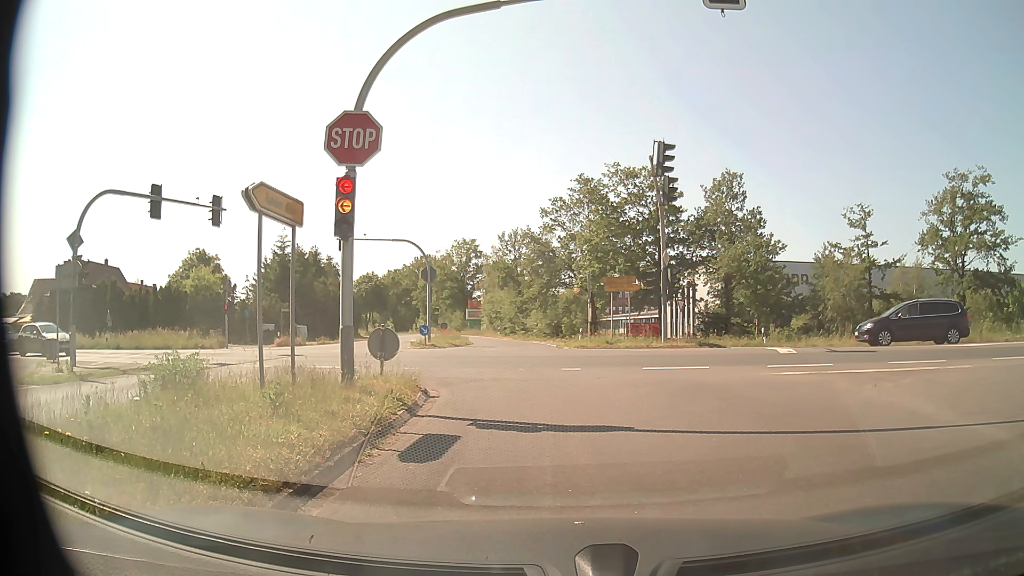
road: tertiary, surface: asphalt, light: Day
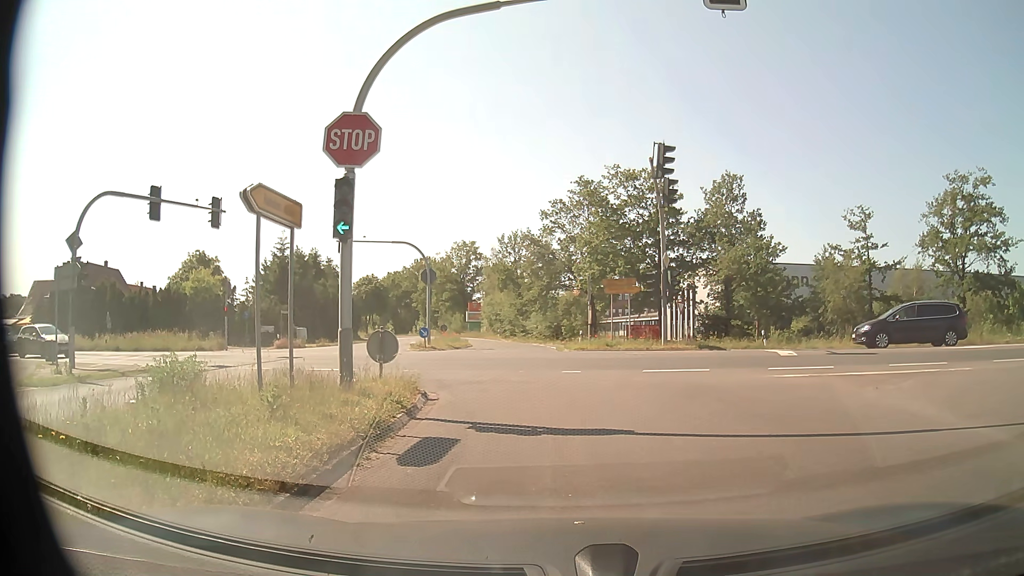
(0.0, 0.0) m; 0°
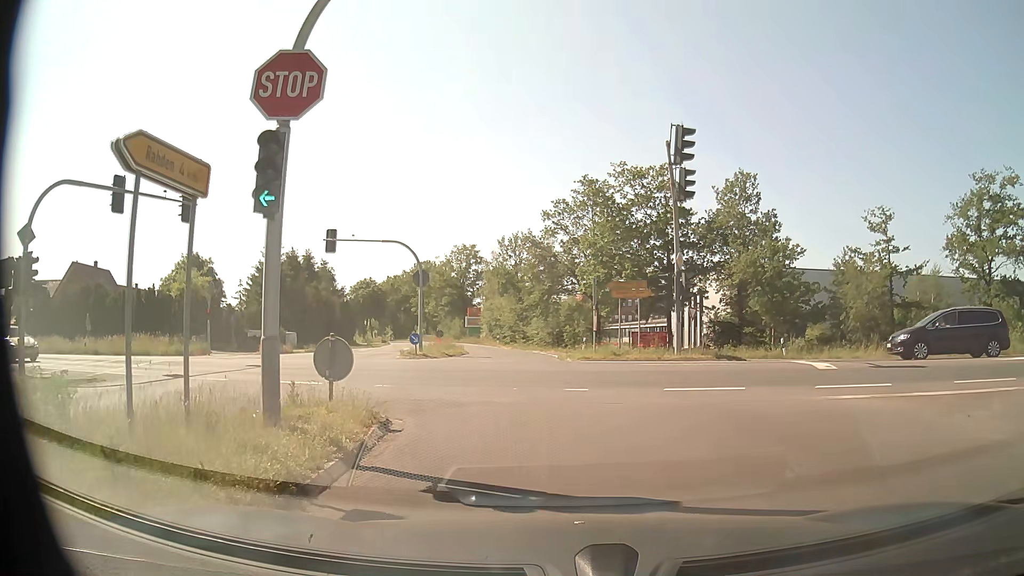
(0.0, +3.2) m; -1°
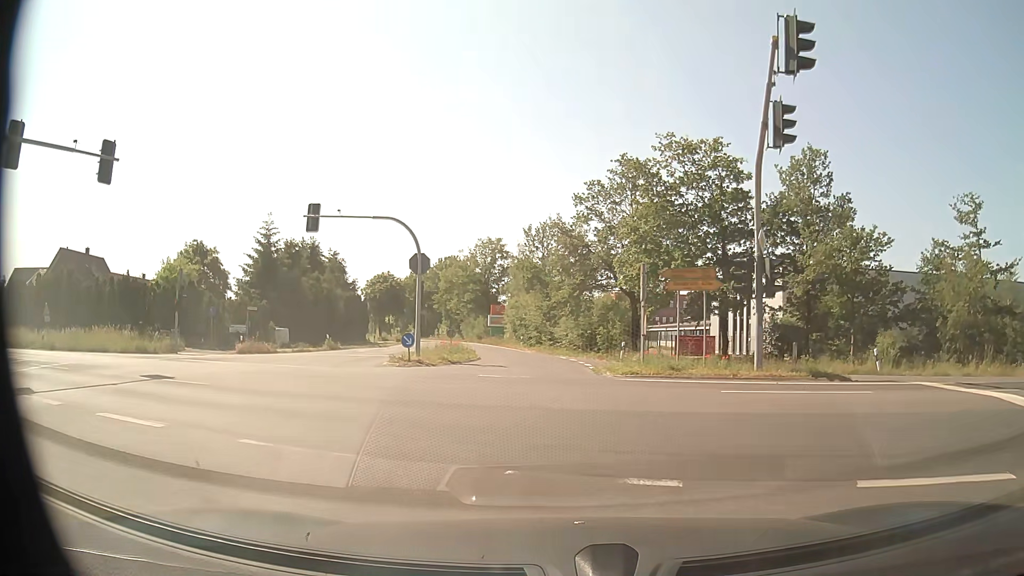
(-0.1, +7.9) m; -3°
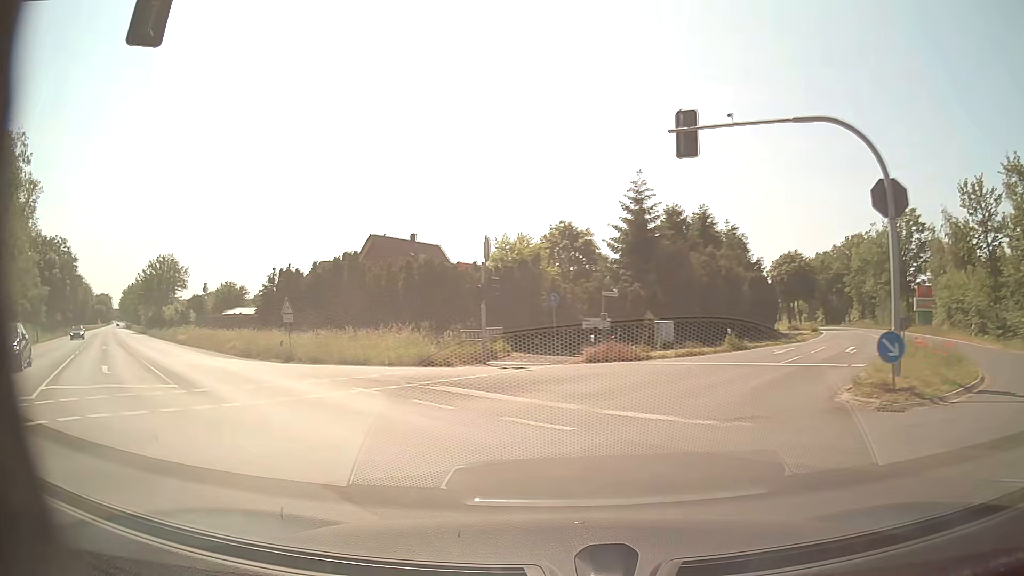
(-3.2, +13.5) m; -31°
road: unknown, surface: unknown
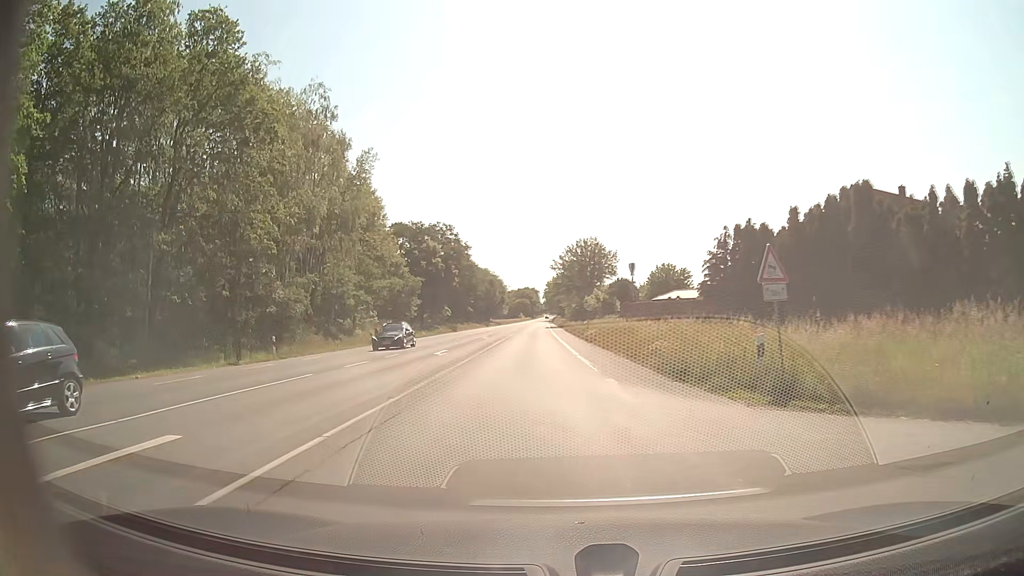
(-7.0, +16.3) m; -40°
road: secondary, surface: asphalt
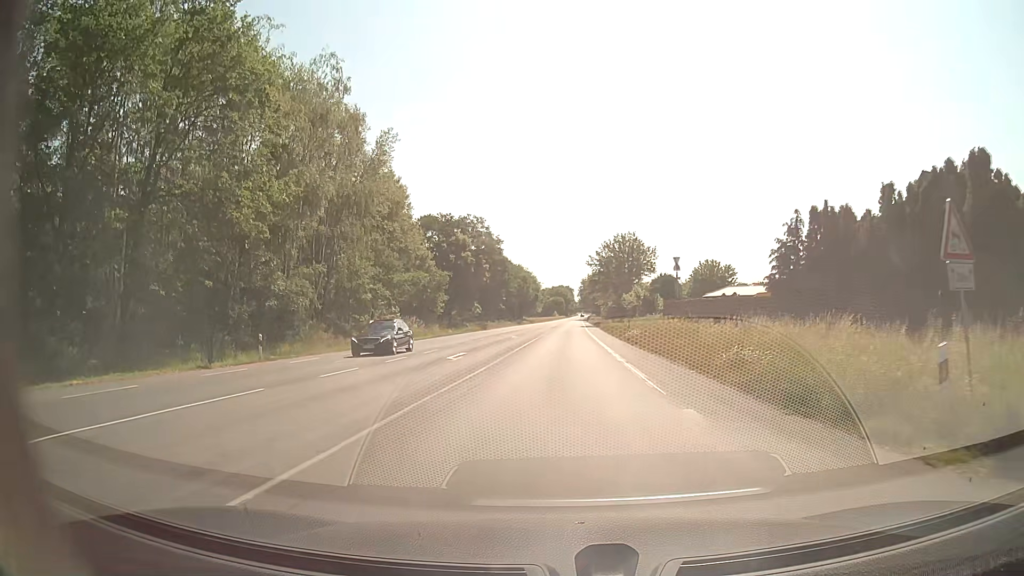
(-0.2, +5.5) m; -3°
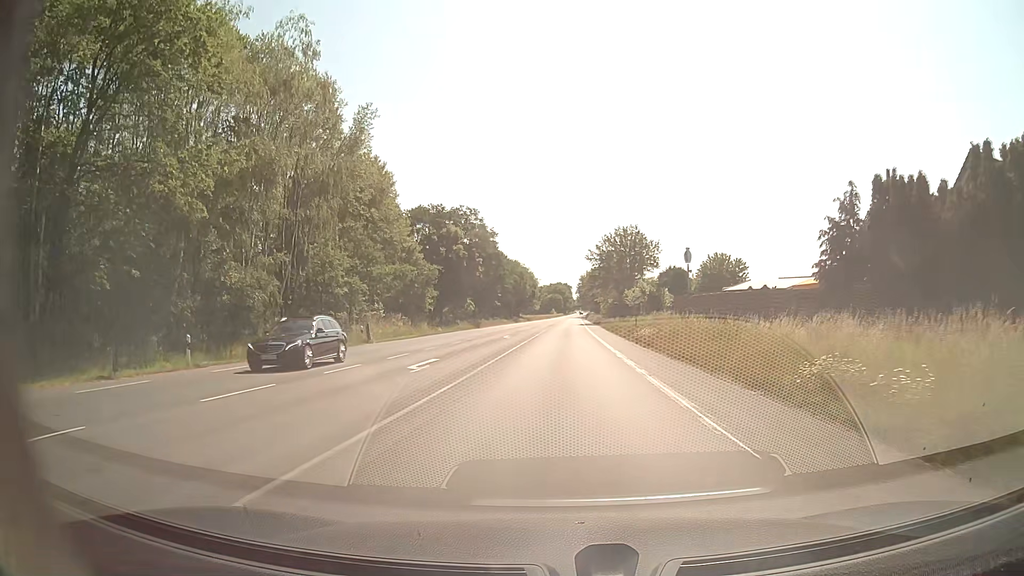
(0.0, +6.0) m; 0°
(0, +10) (0, +20) (0, +30) (0, +40) (0, +50) (0, +60) (+1, +70) (+1, +80) (+1, +90) (+1, +100) m
